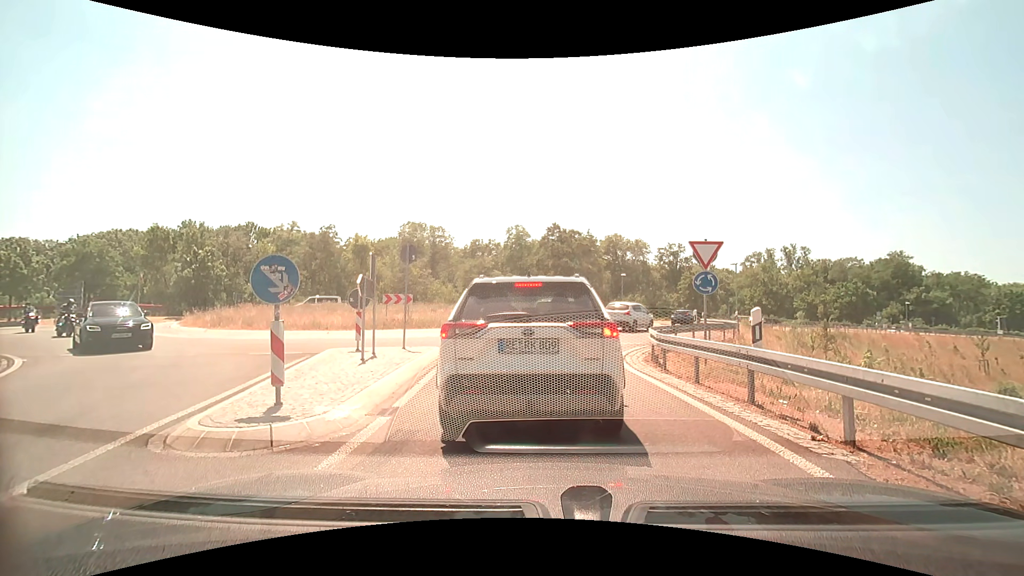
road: motorway_link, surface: asphalt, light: Day
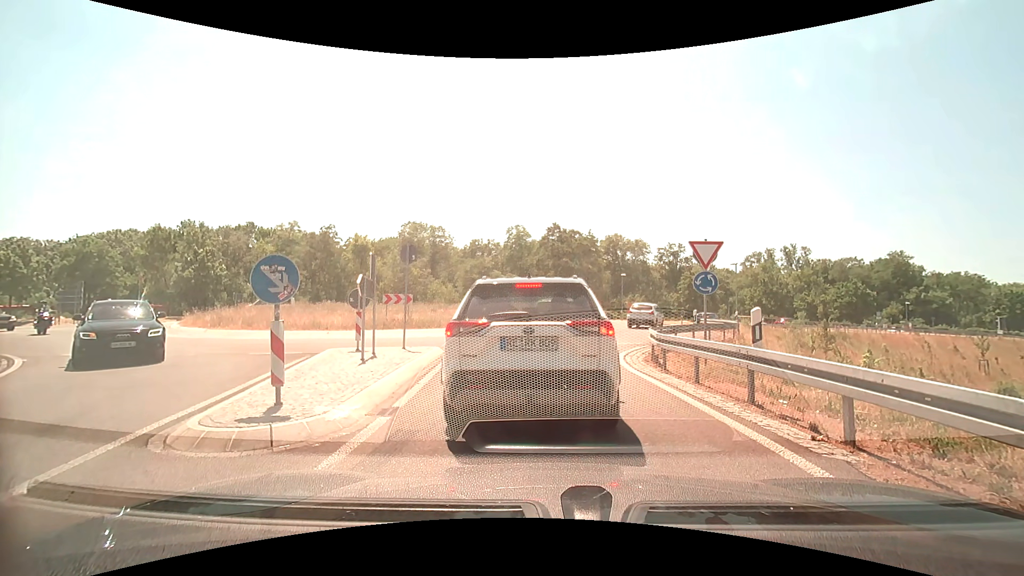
(0.0, 0.0) m; 0°
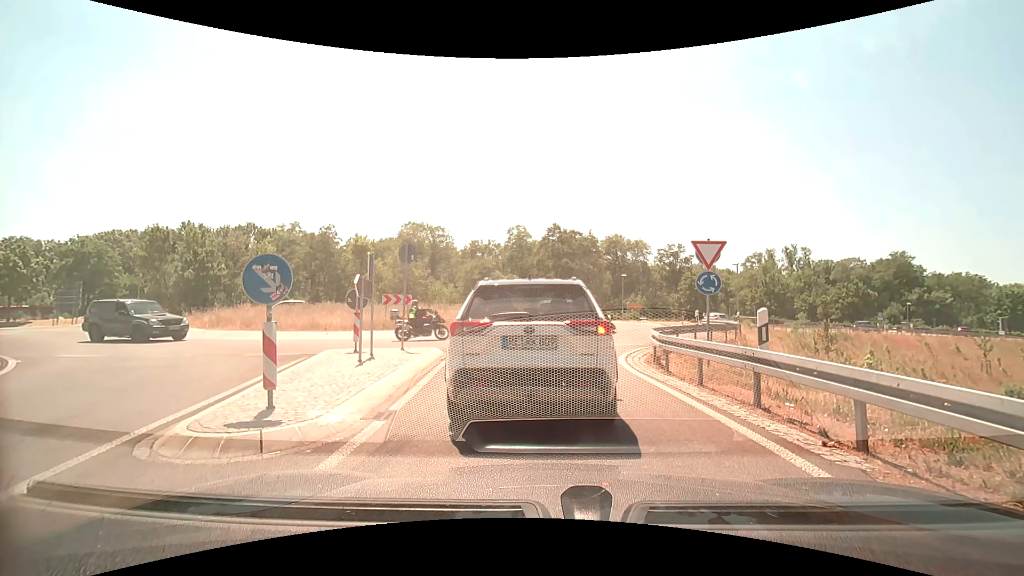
(0.0, +0.1) m; 0°
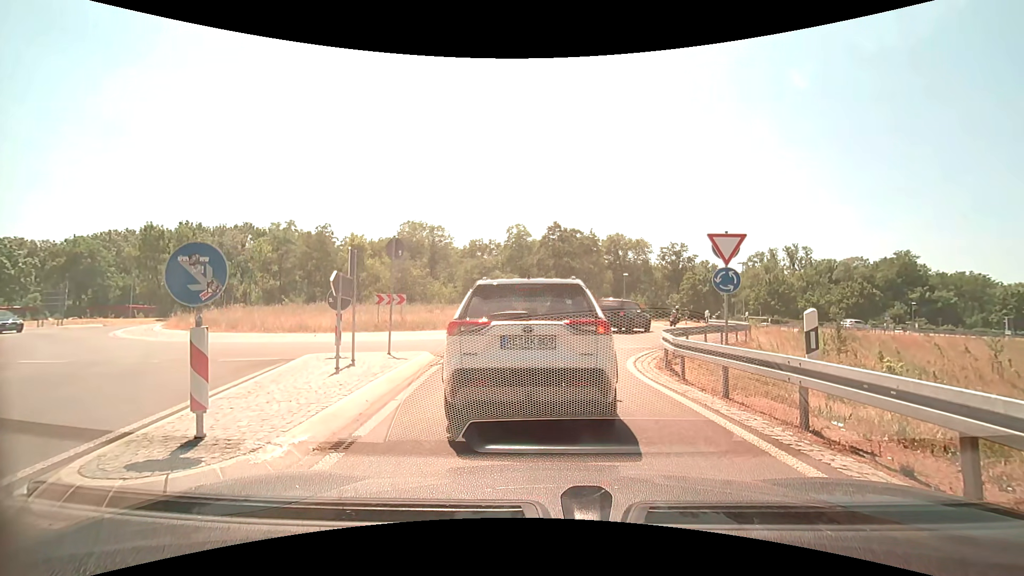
(0.0, +1.2) m; 0°
